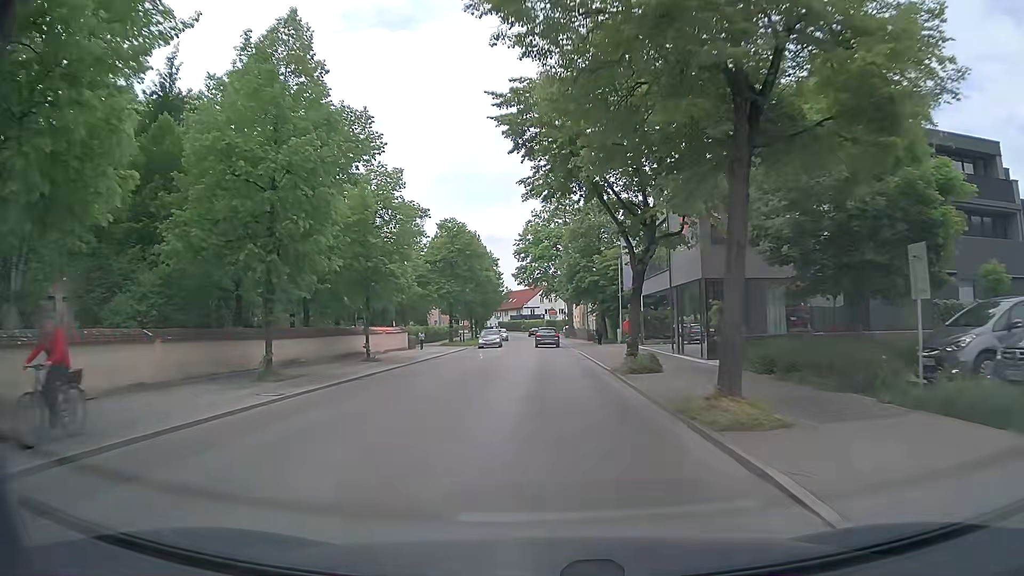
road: tertiary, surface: asphalt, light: Day
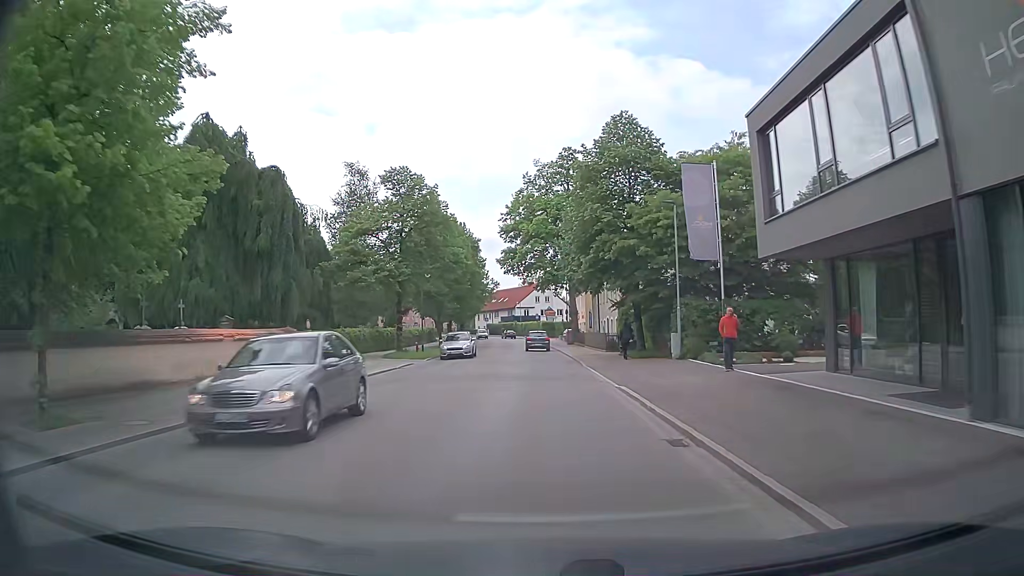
(+0.1, +21.3) m; 0°
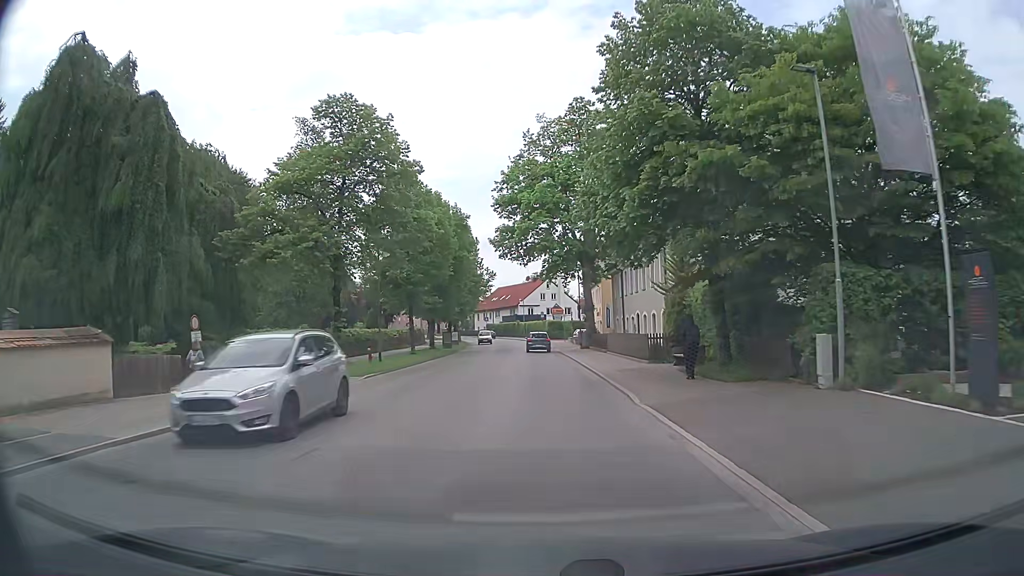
(+0.1, +14.1) m; 0°
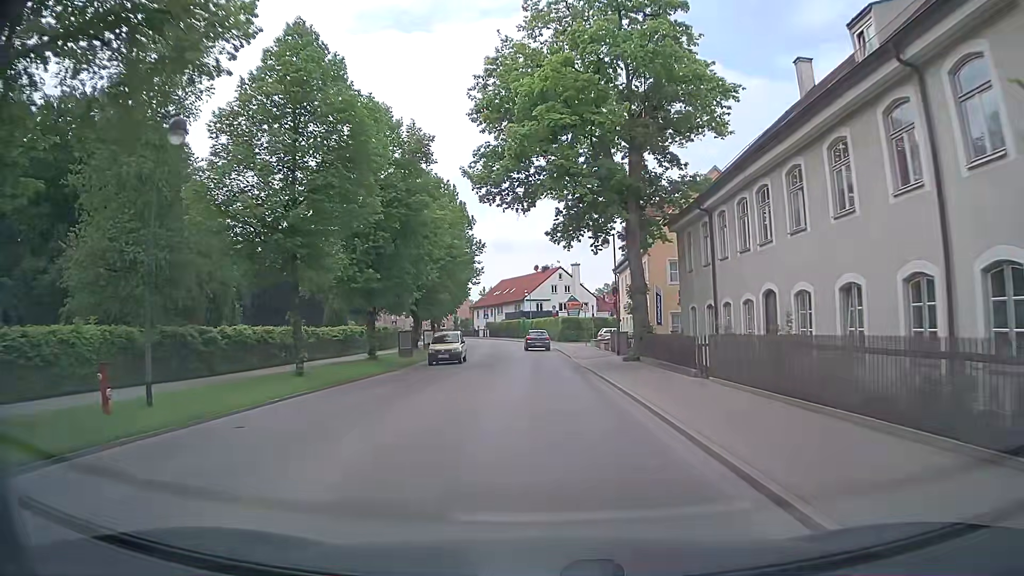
(-0.2, +21.6) m; 0°
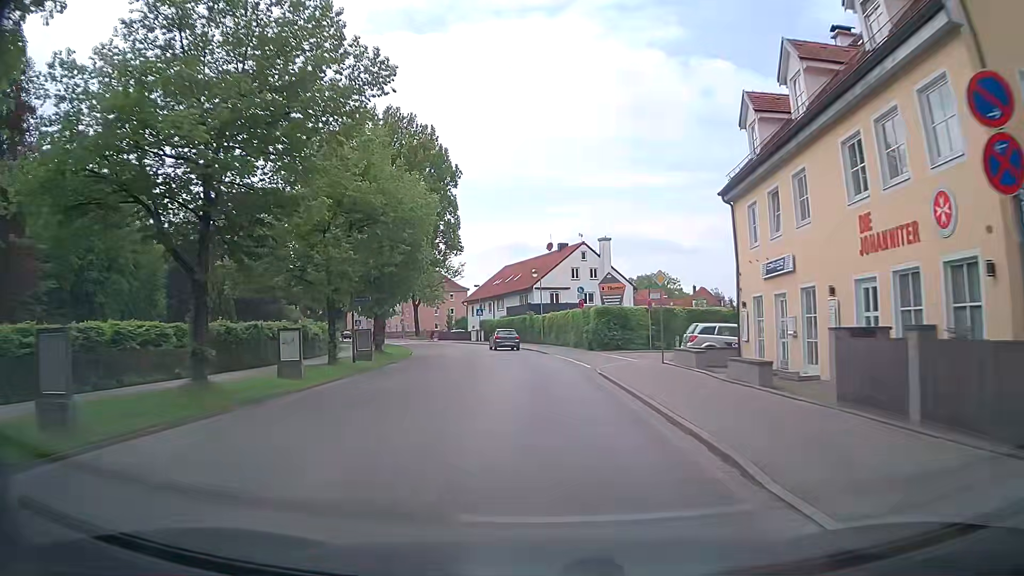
(-0.5, +29.5) m; -2°
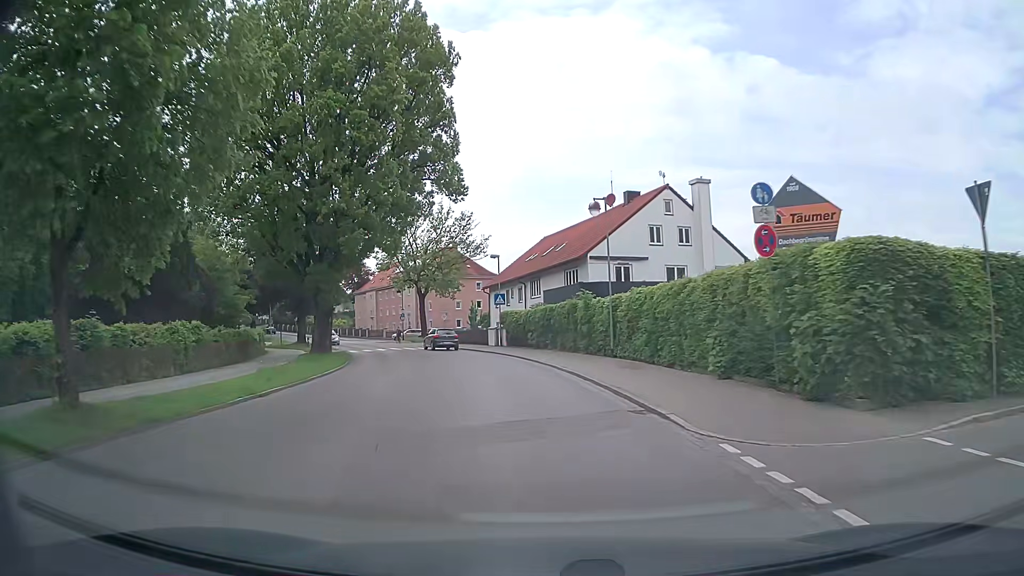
(-0.7, +28.3) m; -4°
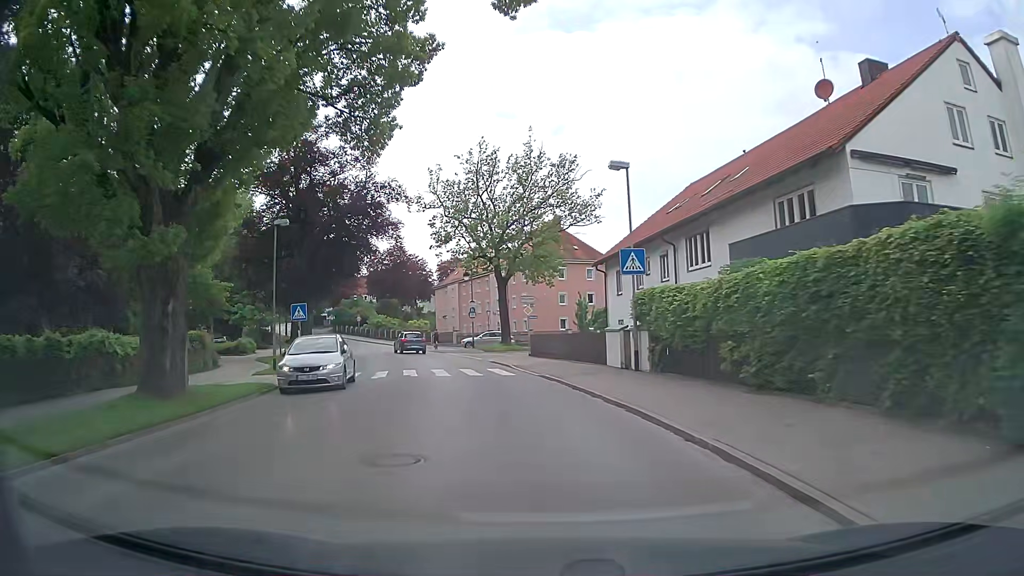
(-2.0, +25.4) m; -9°
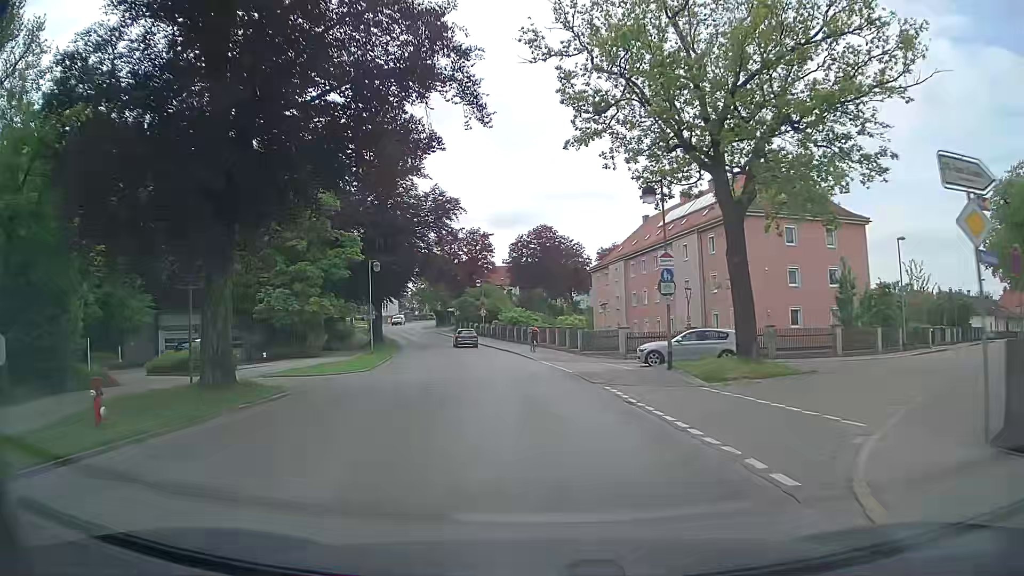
(-3.6, +28.3) m; -15°
(0, +10) (-1, +20) (-2, +30) (-3, +40) (-5, +50) (-7, +59) (-10, +69) (-12, +79) (-15, +88) (-18, +98) m
